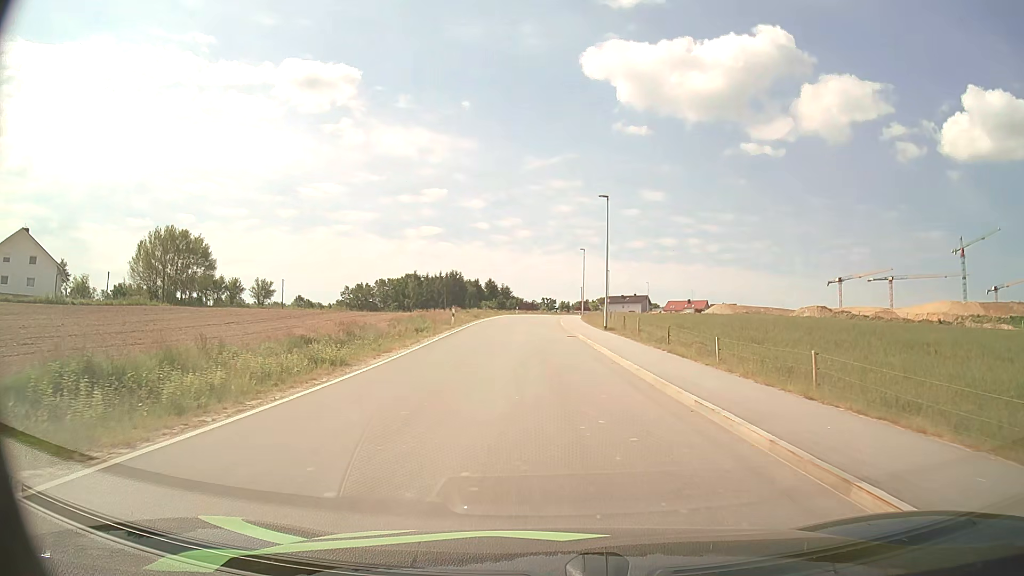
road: unclassified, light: Day
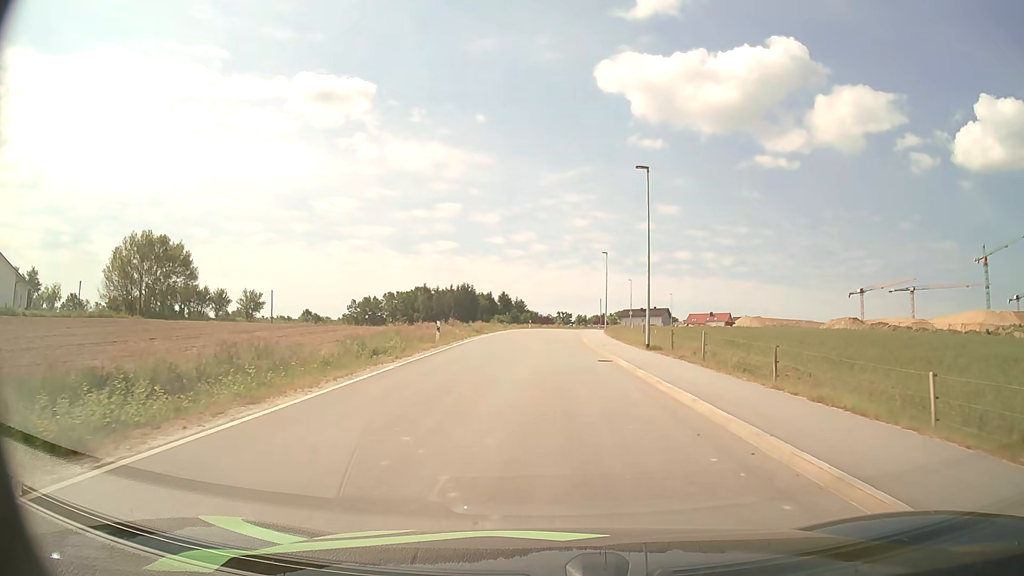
(-0.2, +11.1) m; -2°
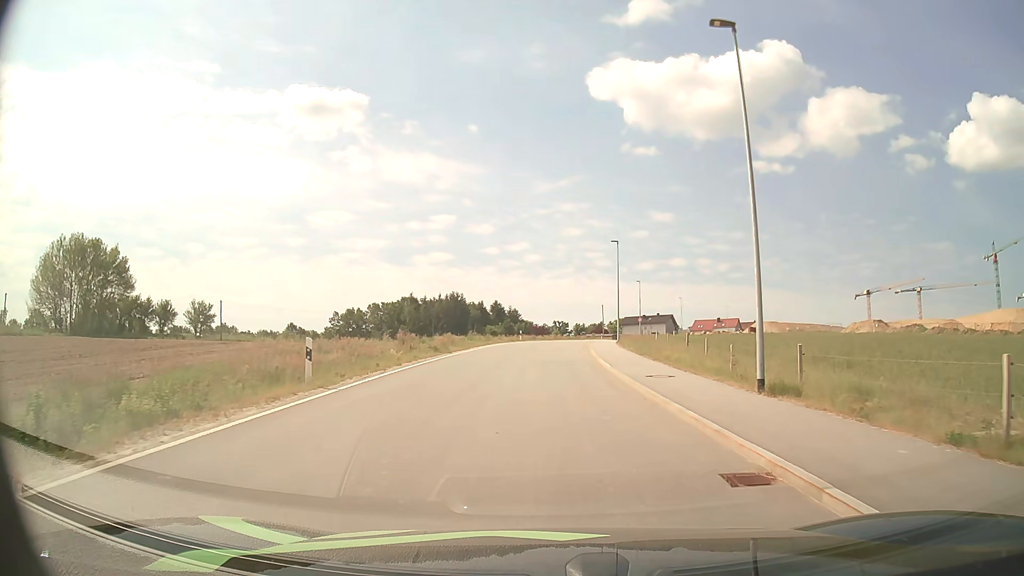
(0.0, +16.2) m; +1°
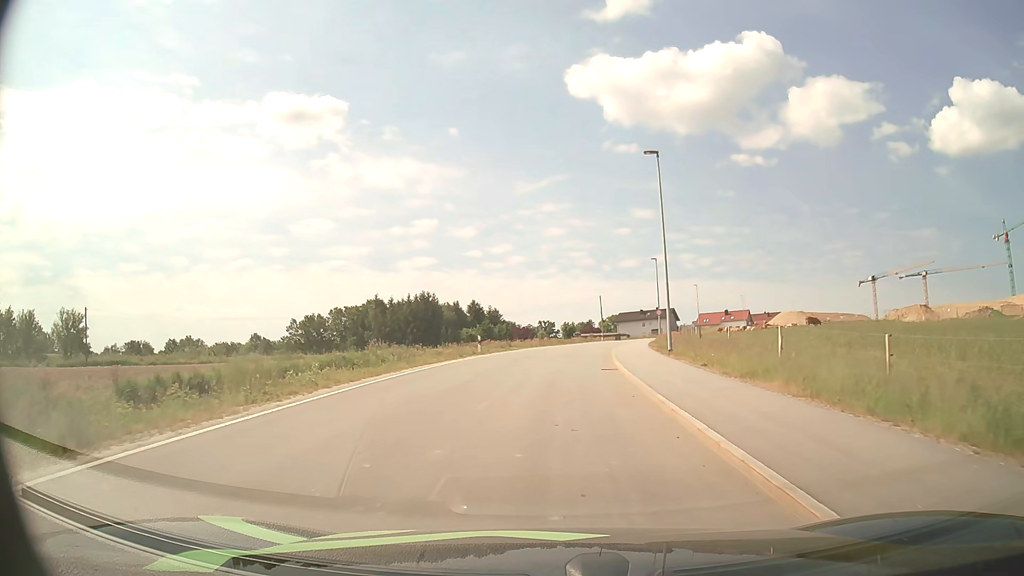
(+0.2, +27.6) m; +1°
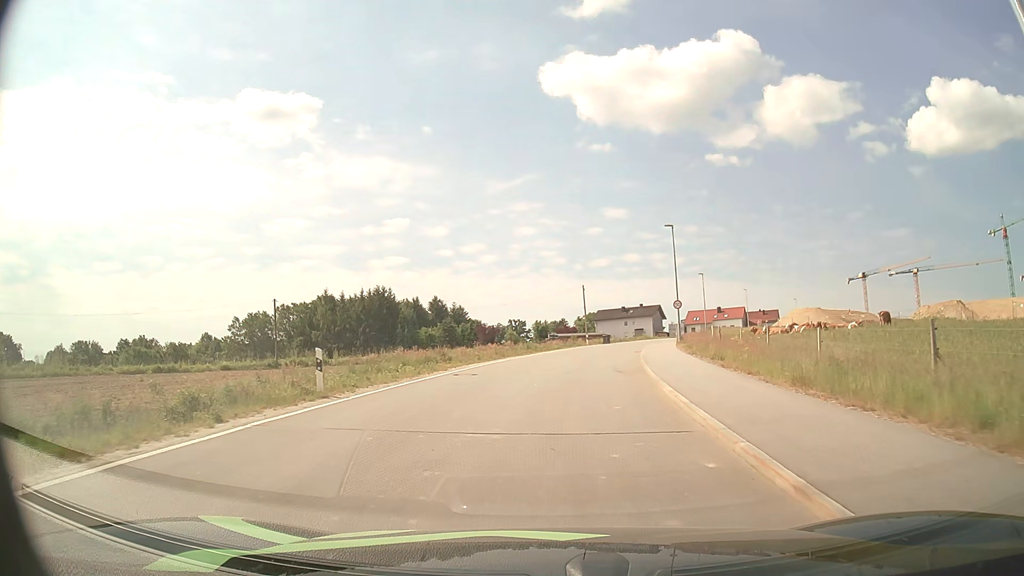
(+0.4, +22.4) m; +2°
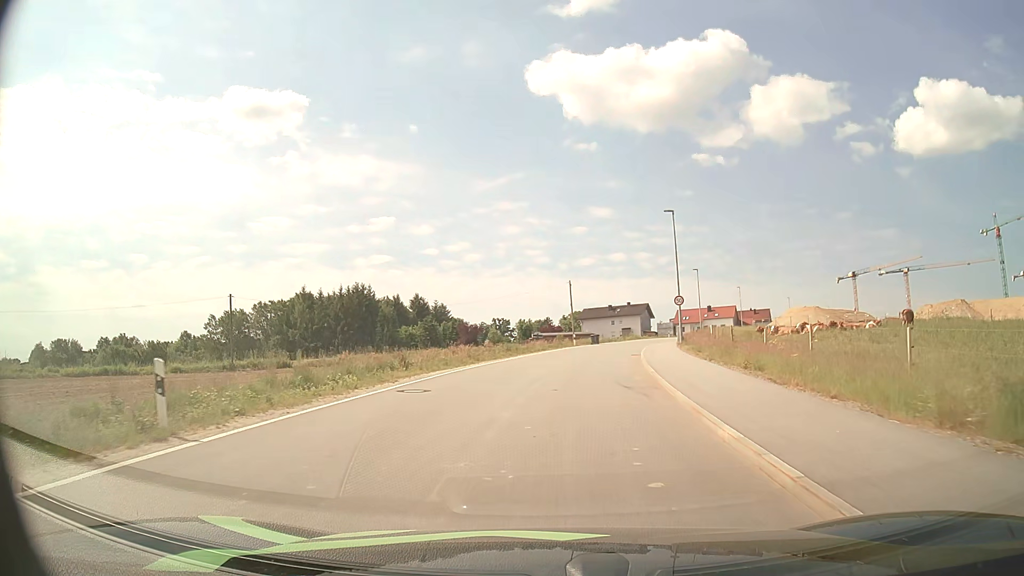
(0.0, +5.7) m; +1°
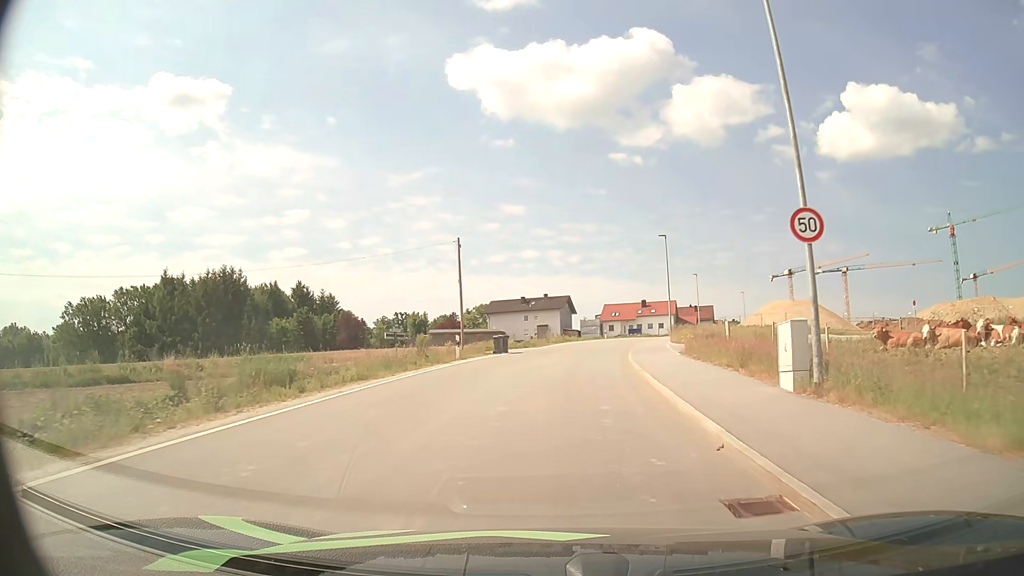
(+2.1, +29.7) m; +8°
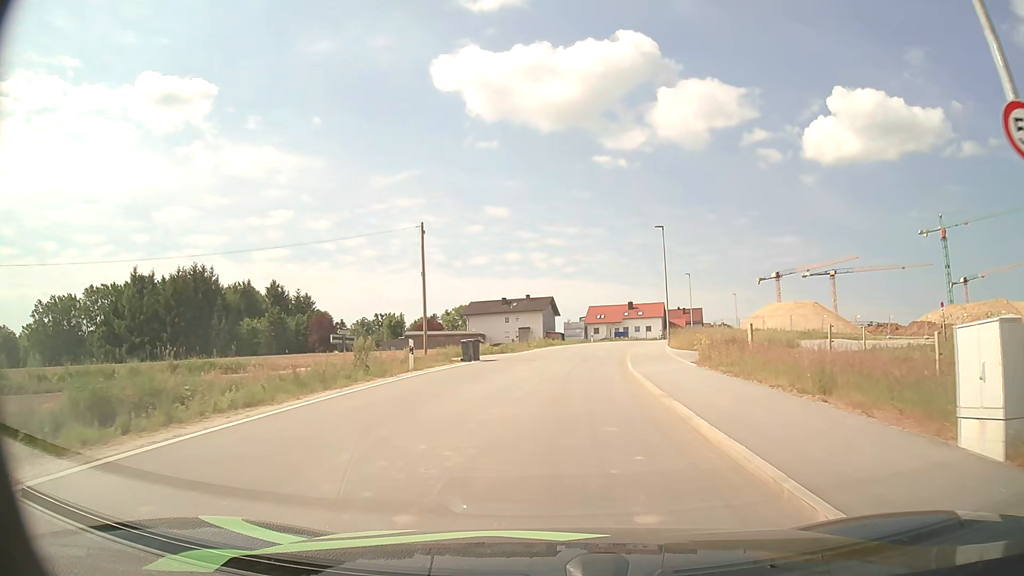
(+0.1, +6.2) m; +2°
(0, +10) (+1, +20) (+2, +30) (+3, +40) (+5, +50) (+7, +60) (+9, +69) (+12, +79) (+15, +88) (+19, +98) m
